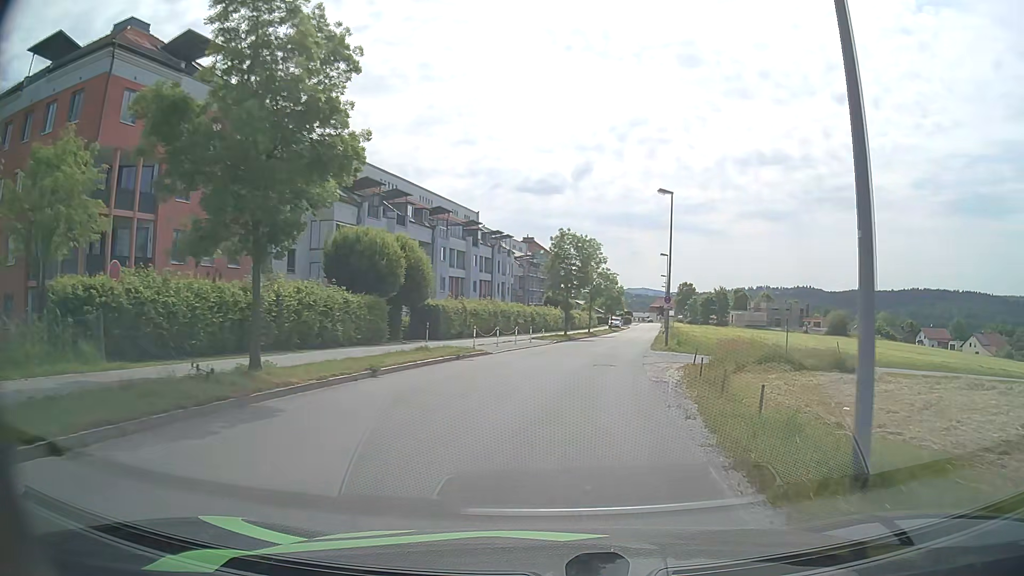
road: unclassified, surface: asphalt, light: Day
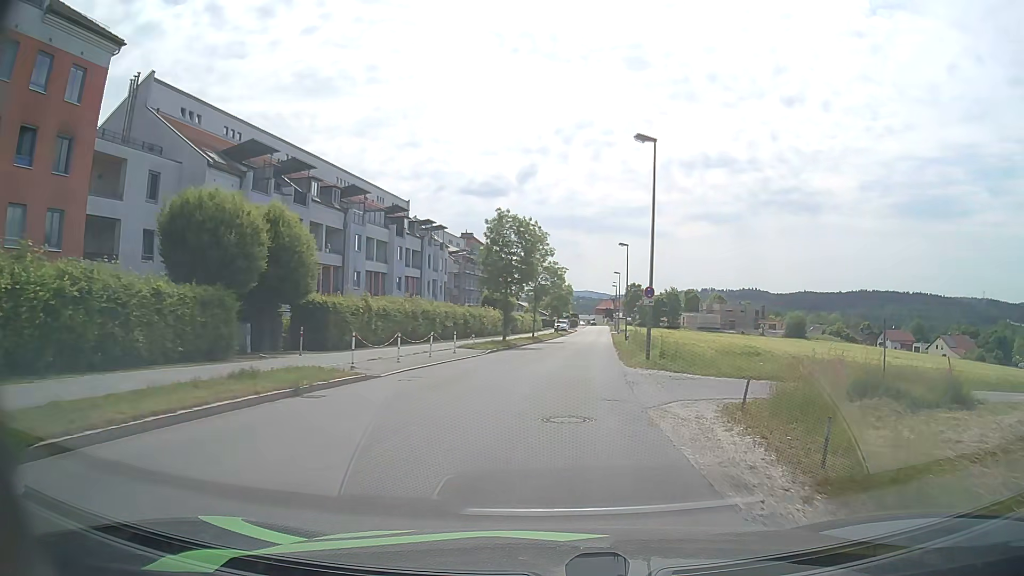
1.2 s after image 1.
(+0.5, +10.8) m; +5°
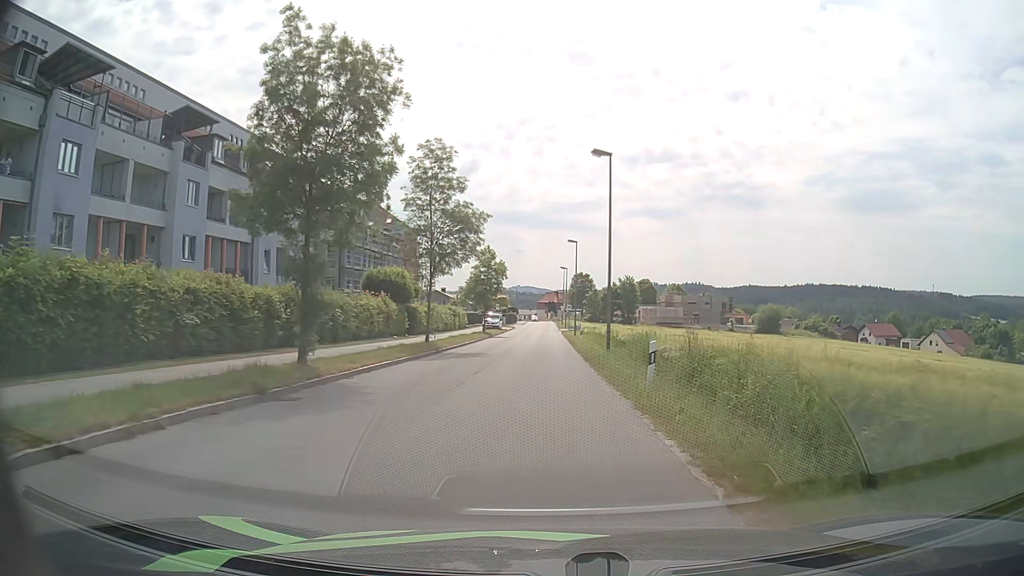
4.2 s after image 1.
(+1.6, +28.6) m; +5°
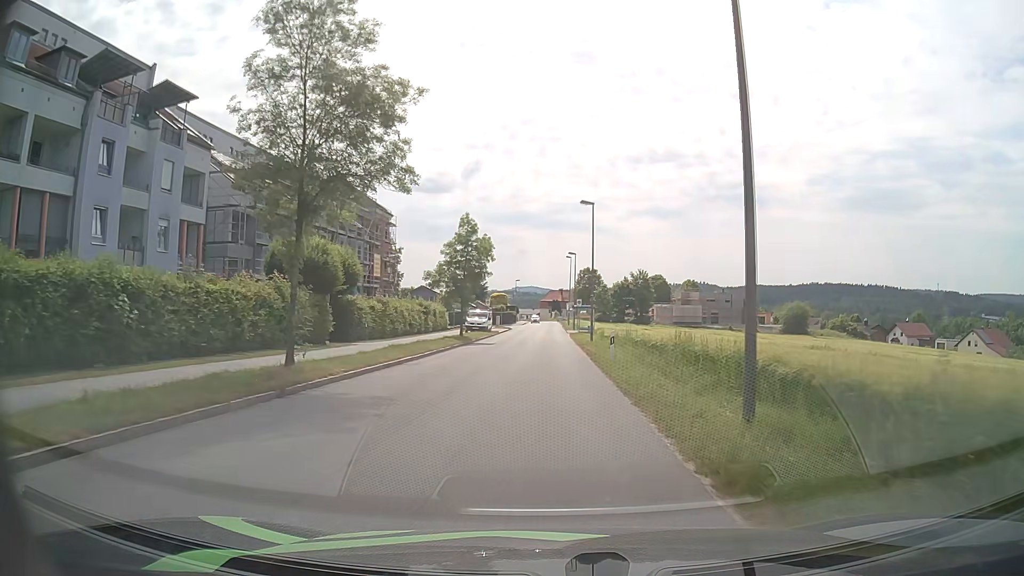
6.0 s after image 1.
(+0.1, +18.3) m; 0°
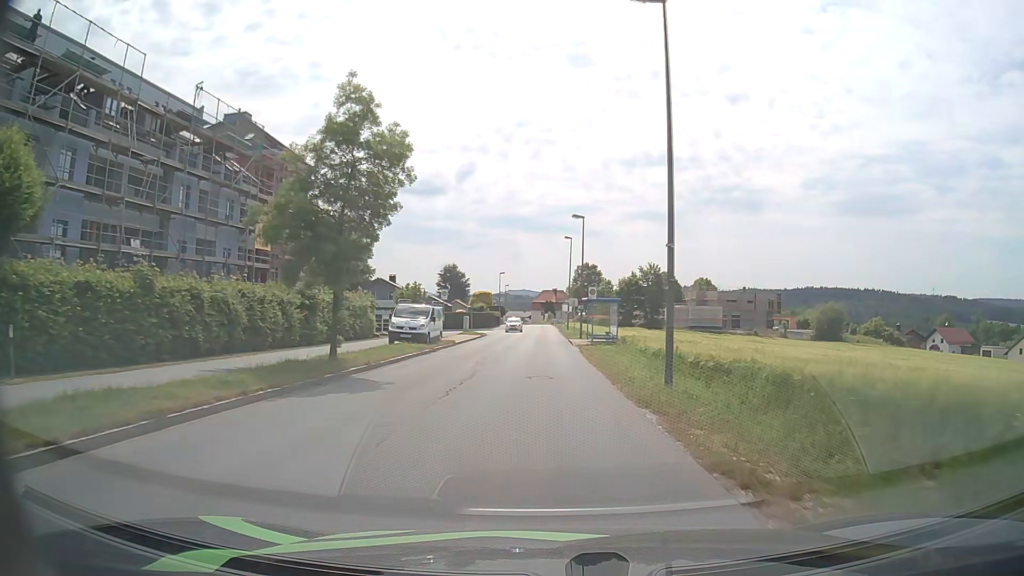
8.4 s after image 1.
(+0.2, +25.8) m; +1°
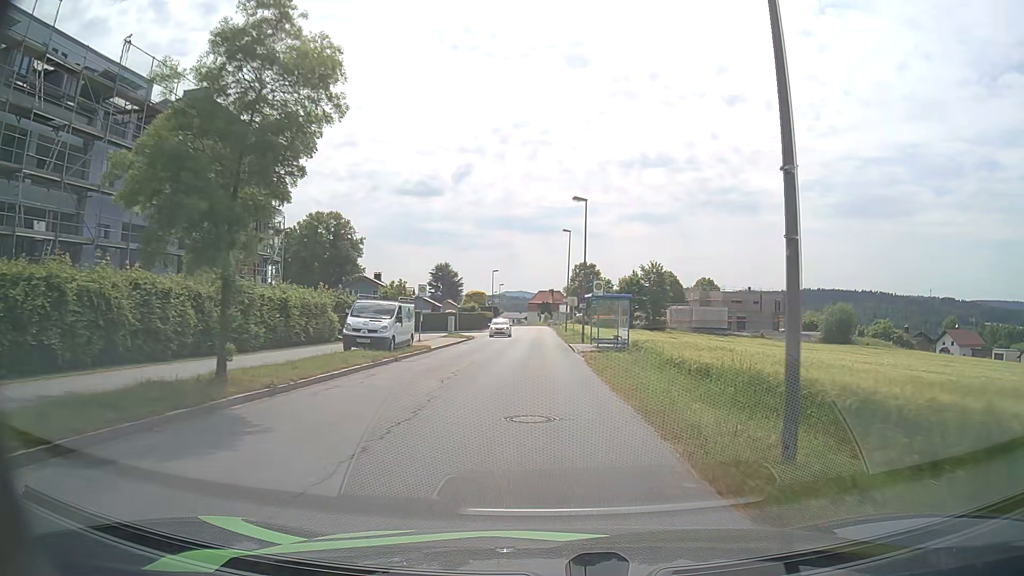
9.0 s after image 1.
(0.0, +6.6) m; 0°
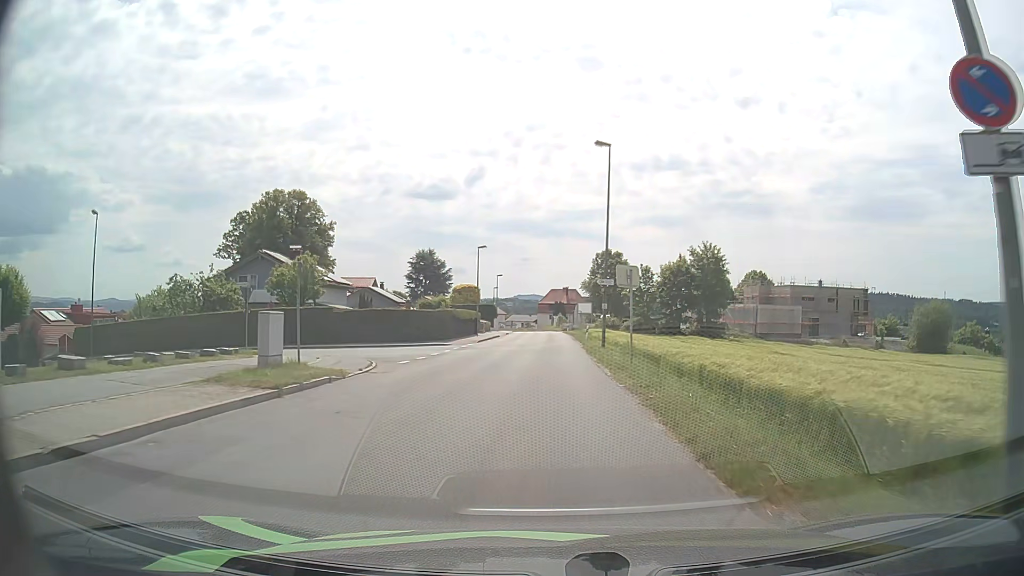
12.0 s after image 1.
(-0.2, +33.6) m; -1°
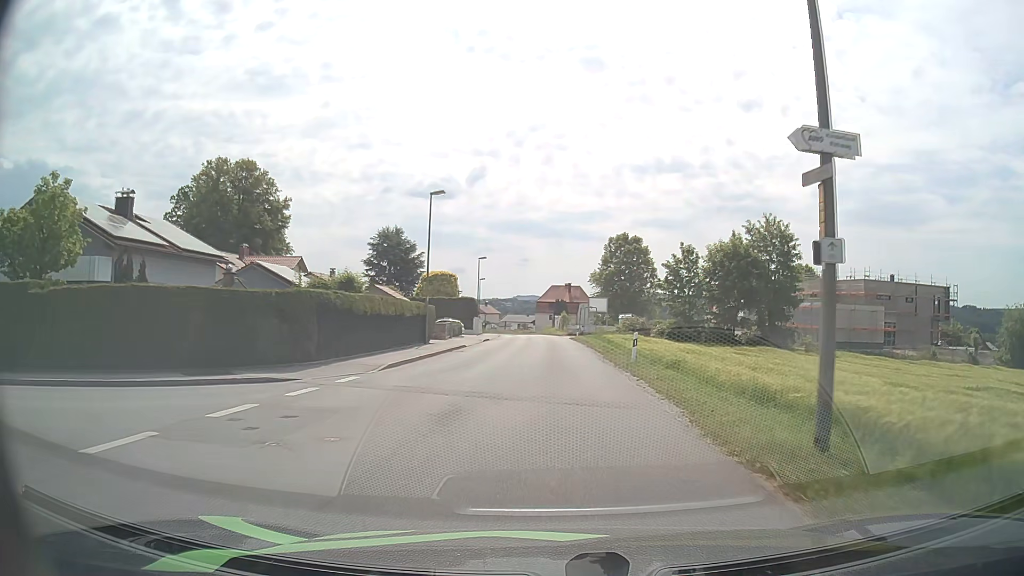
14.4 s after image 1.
(0.0, +25.8) m; 0°
(0, +10) (0, +20) (0, +30) (0, +40) (0, +50) (0, +60) (0, +70) (-1, +80) (-2, +90) (-4, +100) m
